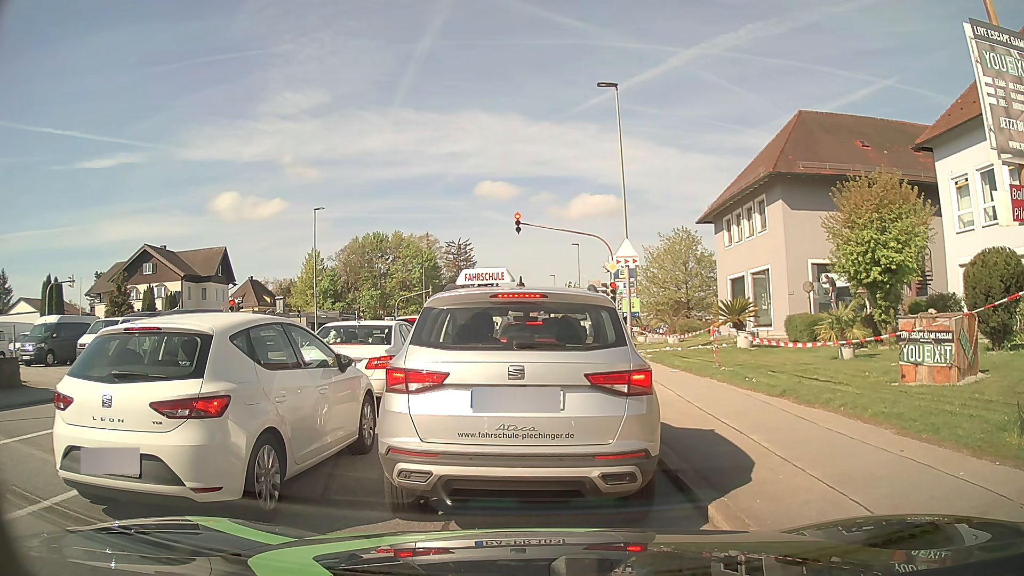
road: tertiary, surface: asphalt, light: Day
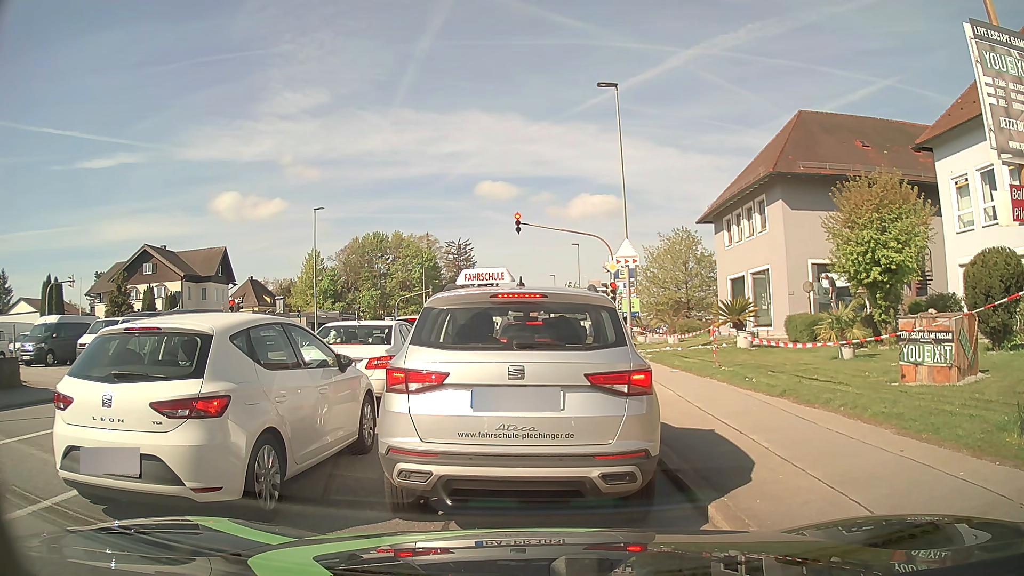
(0.0, 0.0) m; 0°
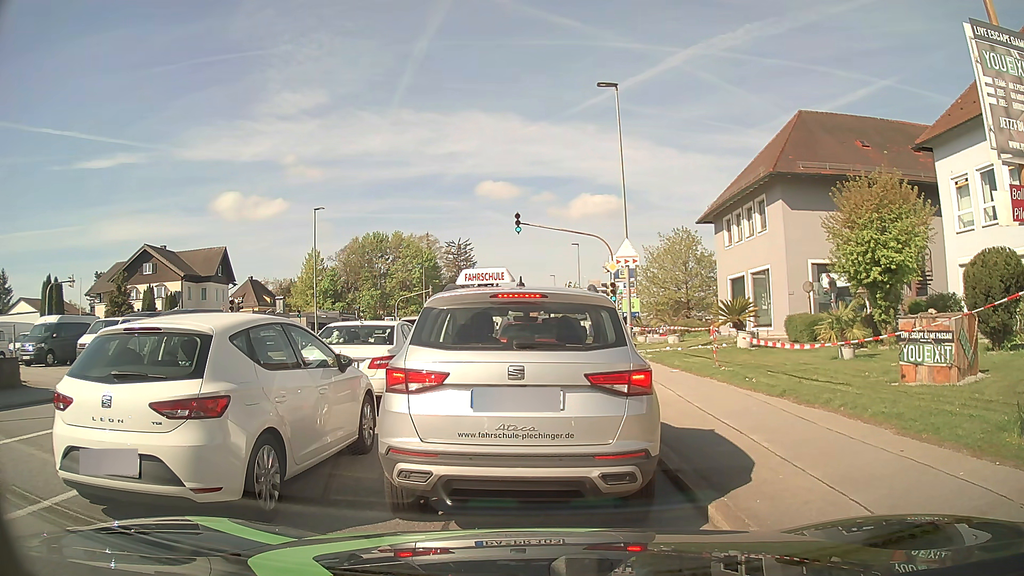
(0.0, 0.0) m; 0°
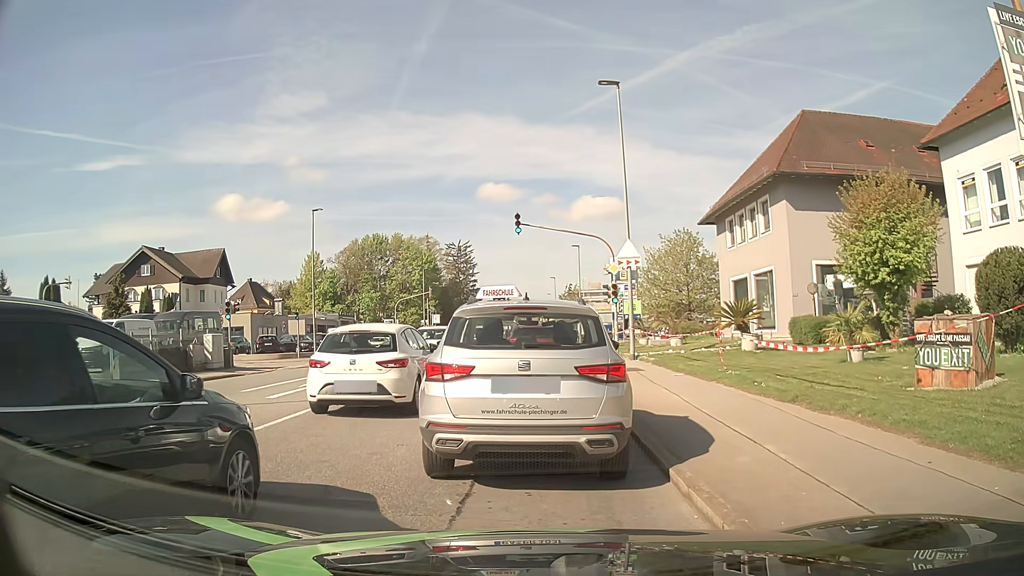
(0.0, +0.5) m; 0°
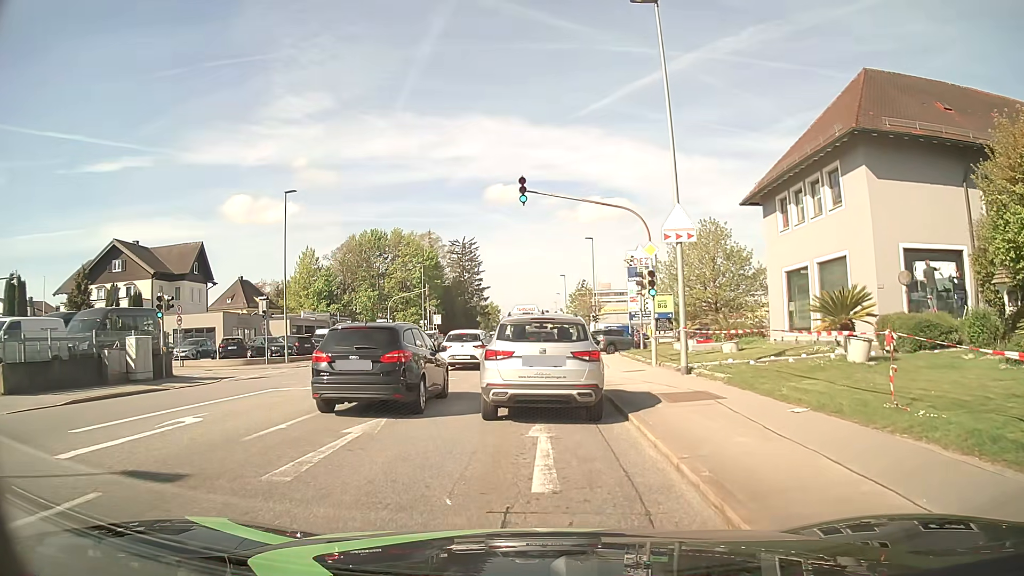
(+0.2, +7.4) m; +1°
